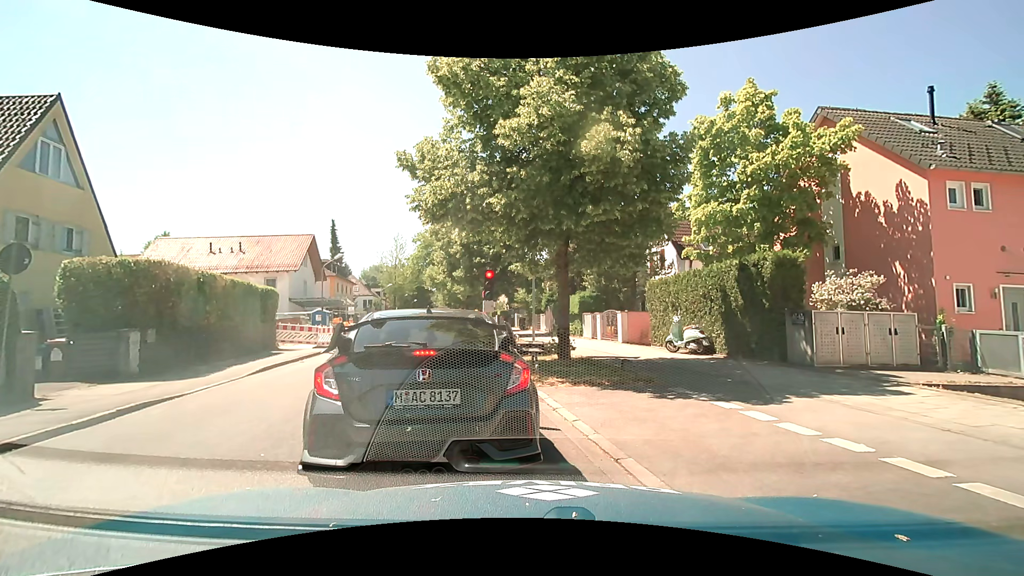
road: tertiary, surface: asphalt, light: Day
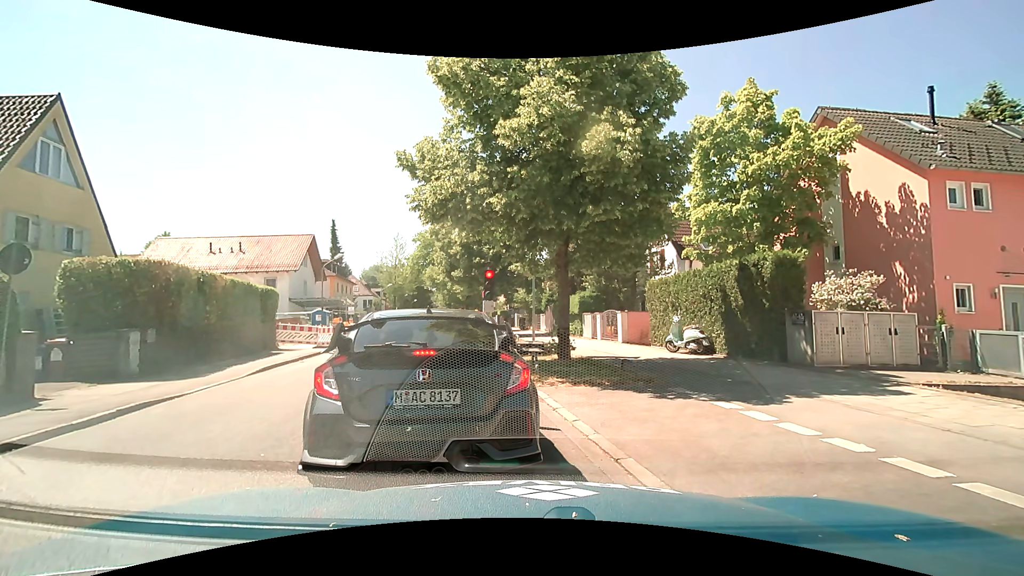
(0.0, 0.0) m; 0°
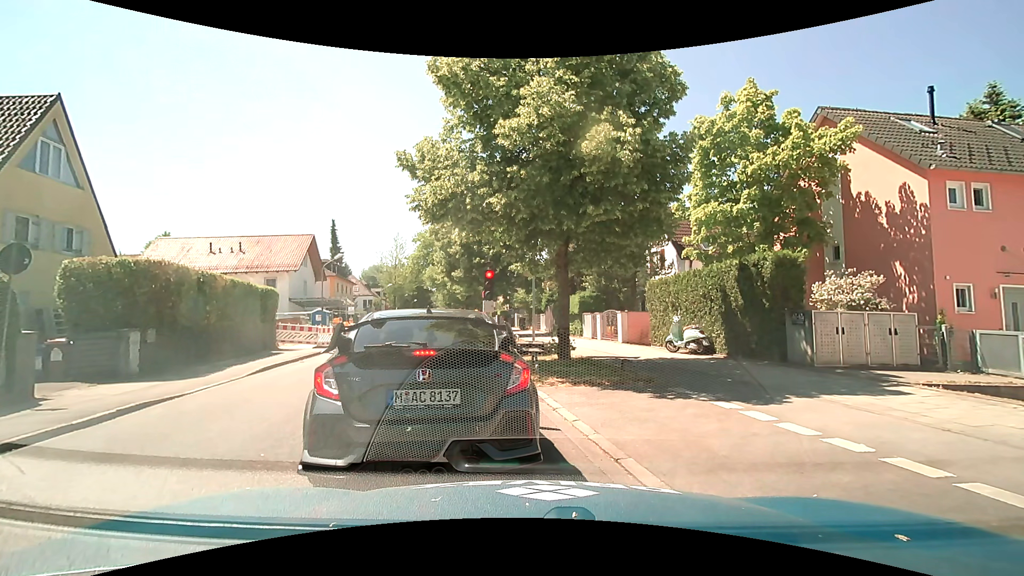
(0.0, 0.0) m; 0°
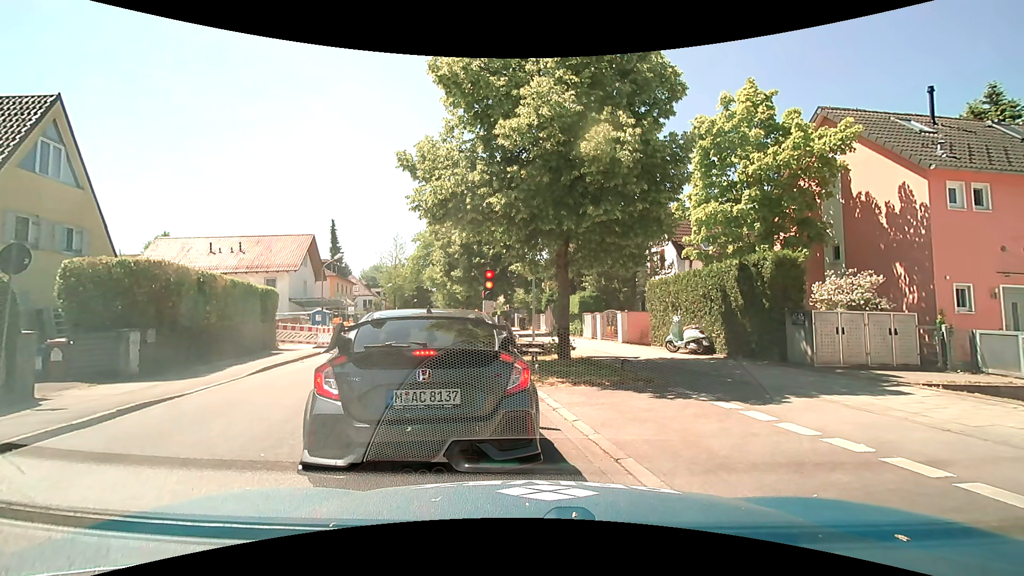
(0.0, 0.0) m; 0°
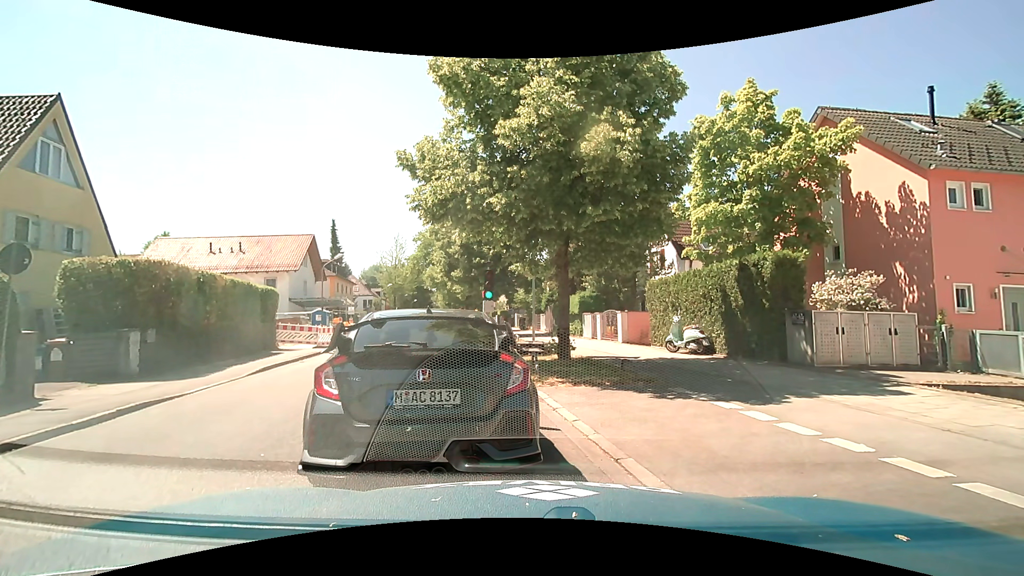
(0.0, 0.0) m; 0°
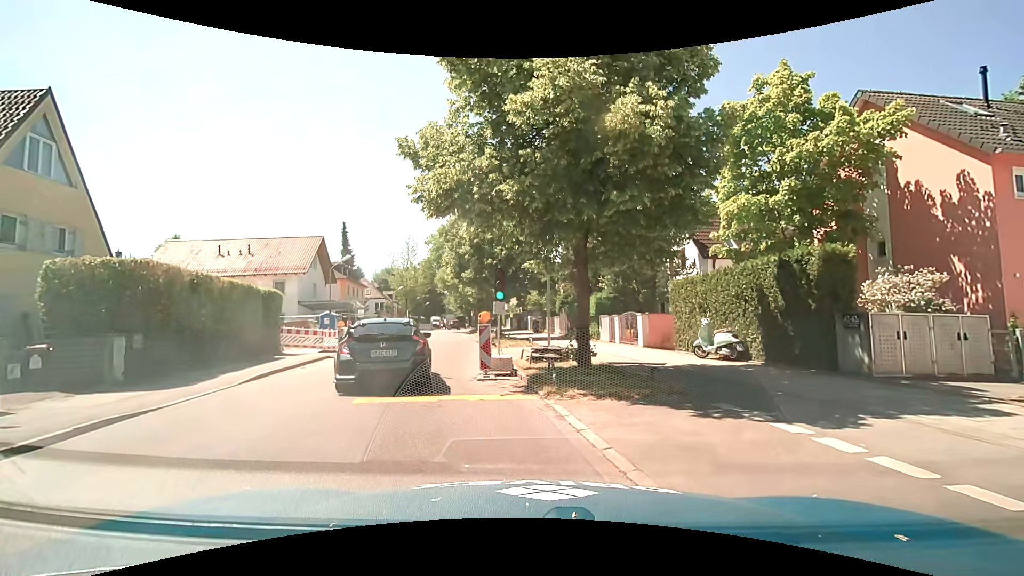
(0.0, +1.3) m; -3°
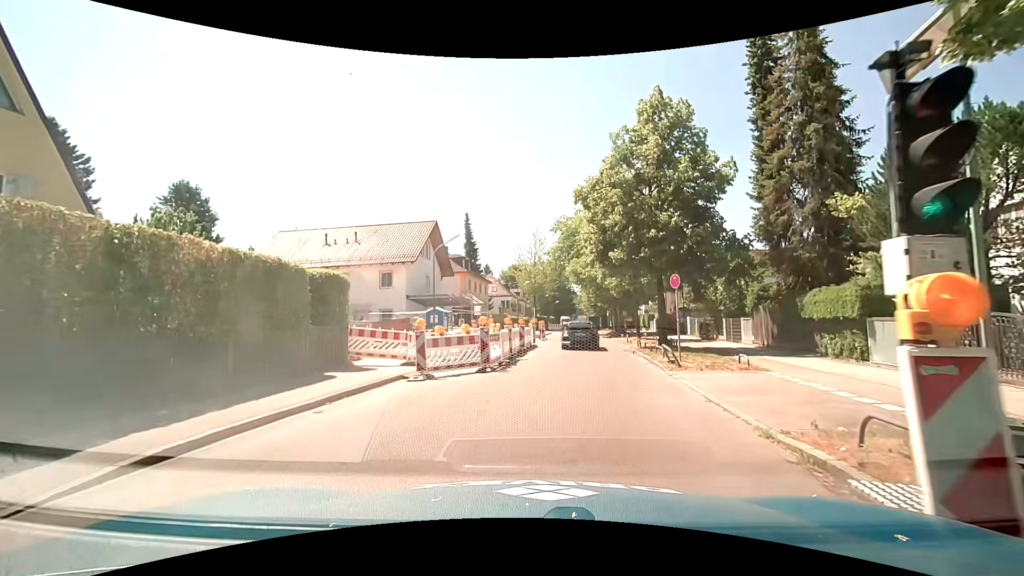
(-1.7, +9.8) m; -15°
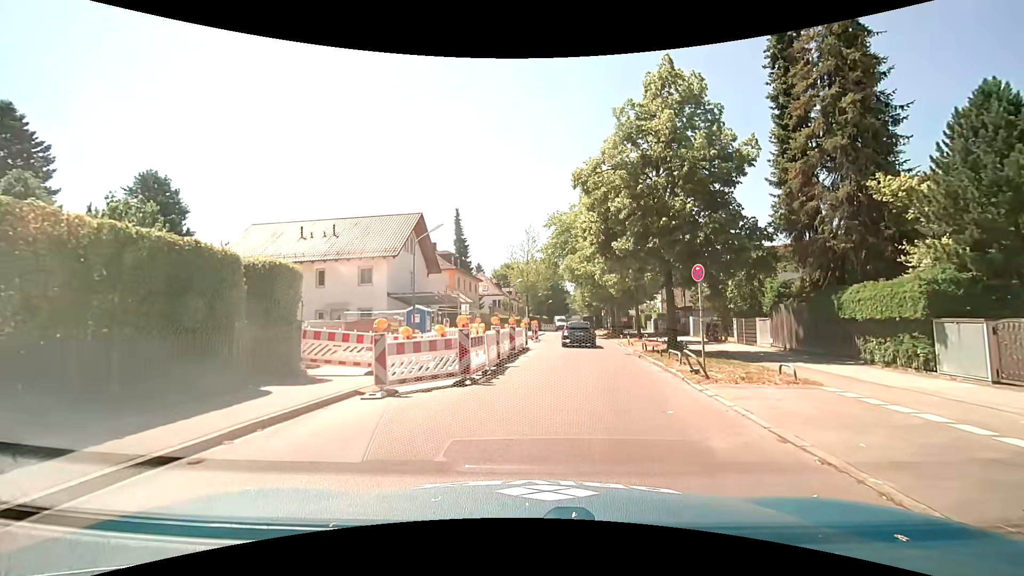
(0.0, +2.9) m; 0°
